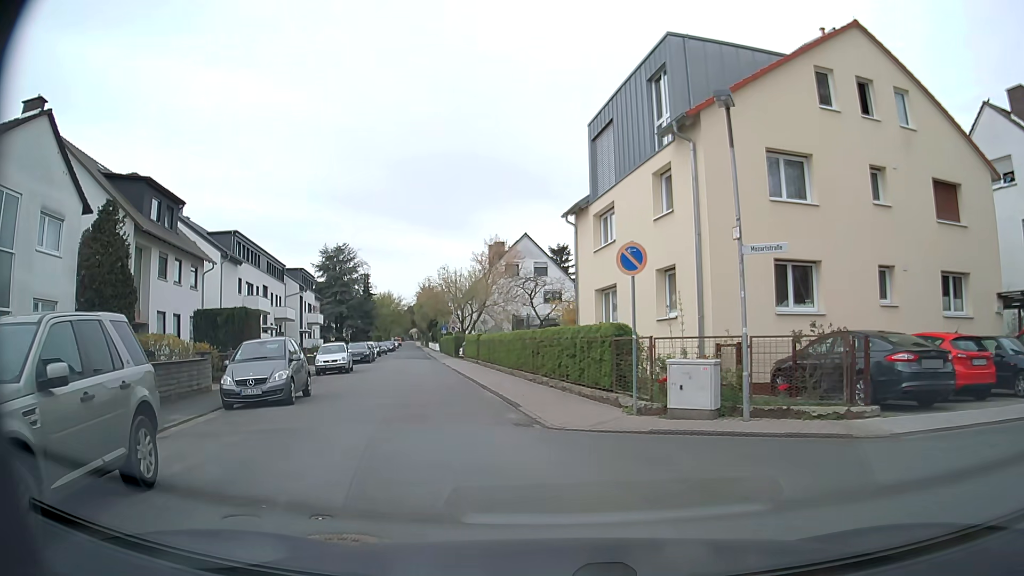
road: residential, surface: asphalt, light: Day
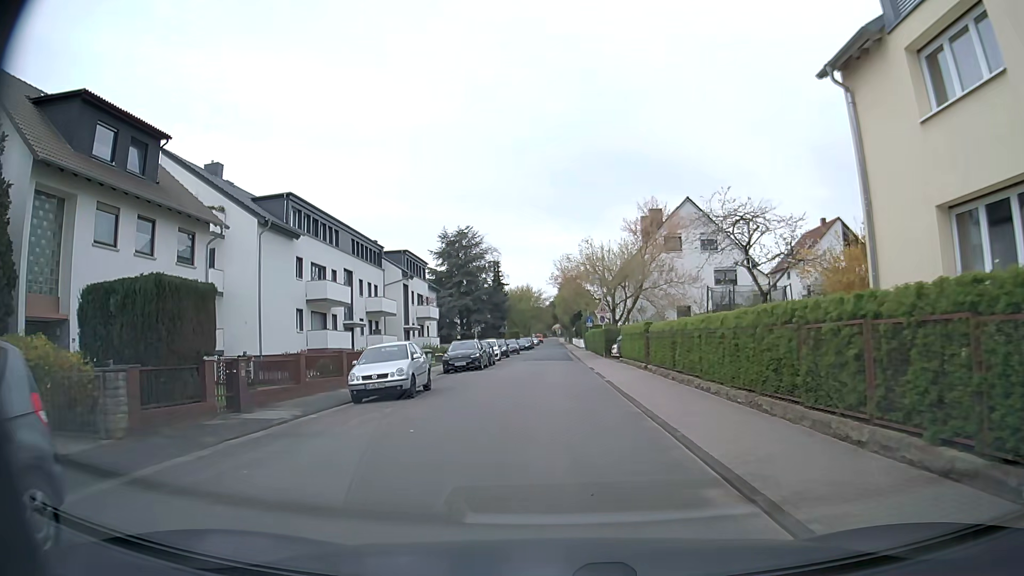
(-2.2, +15.3) m; -13°
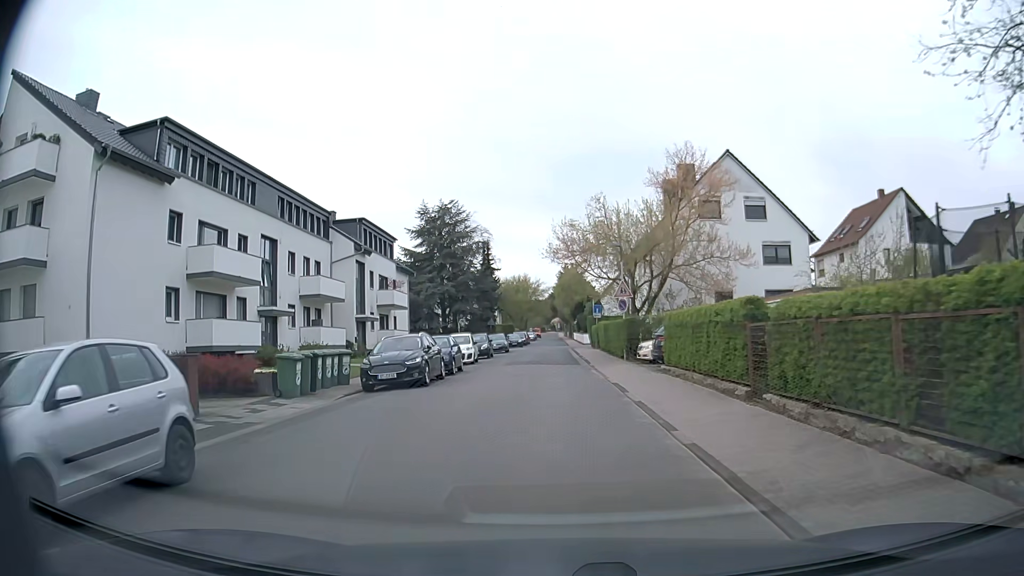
(+0.1, +13.6) m; 0°
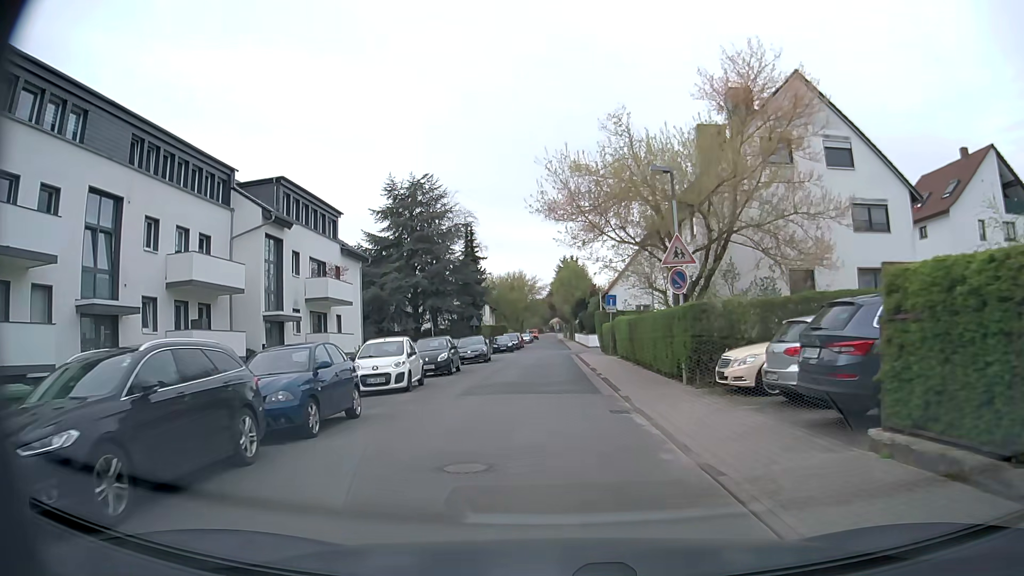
(+0.2, +13.9) m; +2°
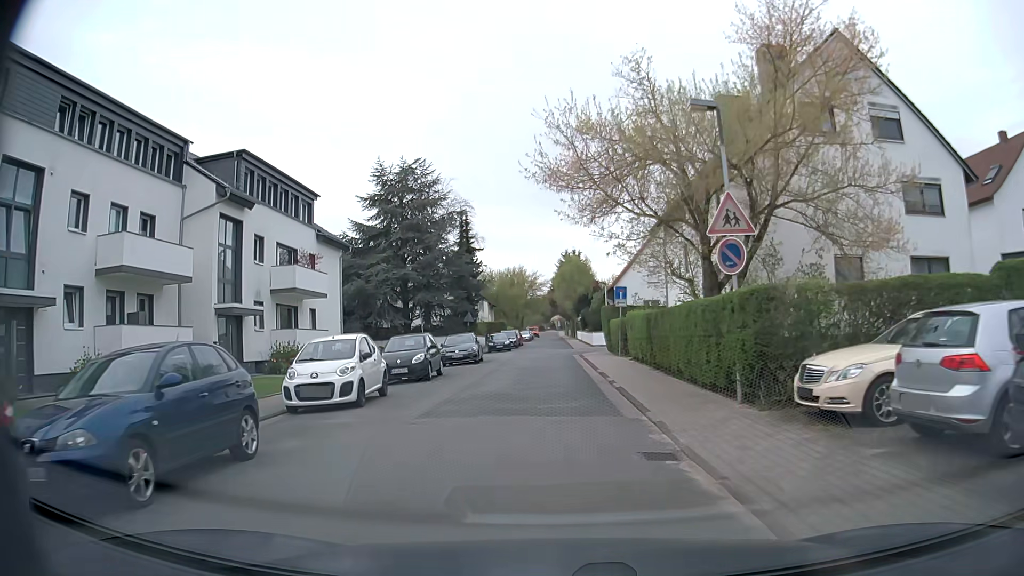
(-0.1, +4.7) m; -1°
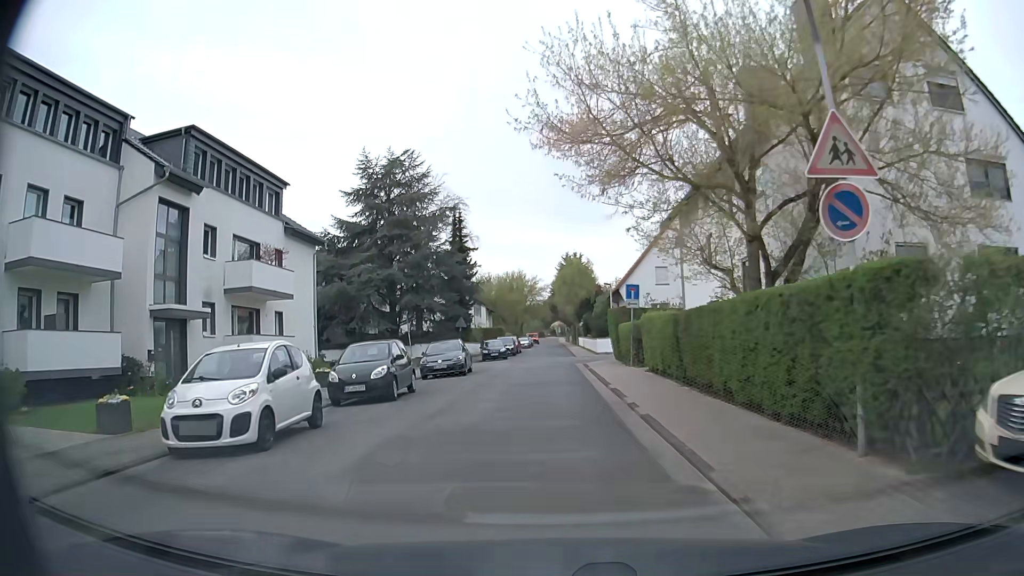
(0.0, +4.6) m; 0°
